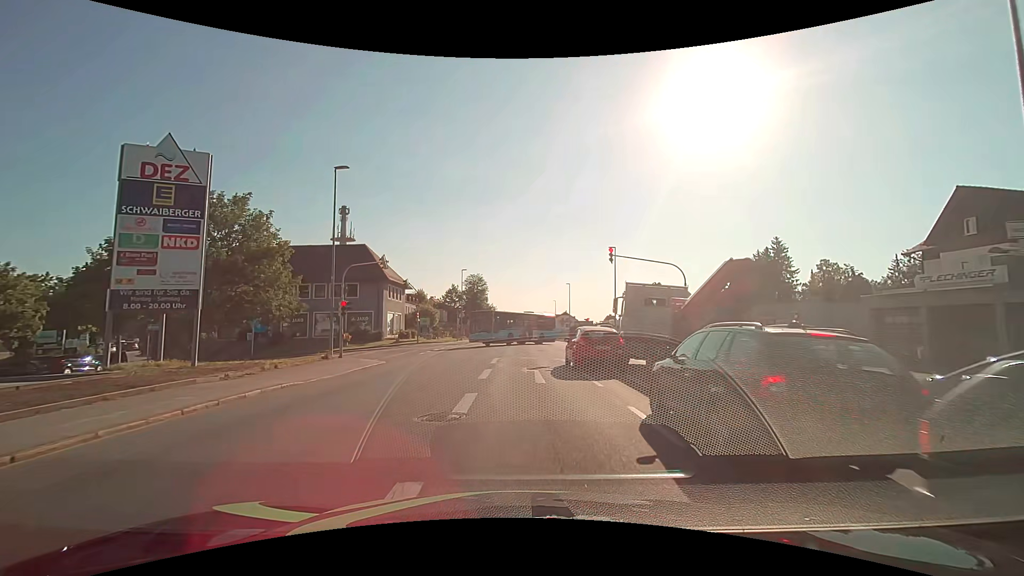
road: tertiary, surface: asphalt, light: Day
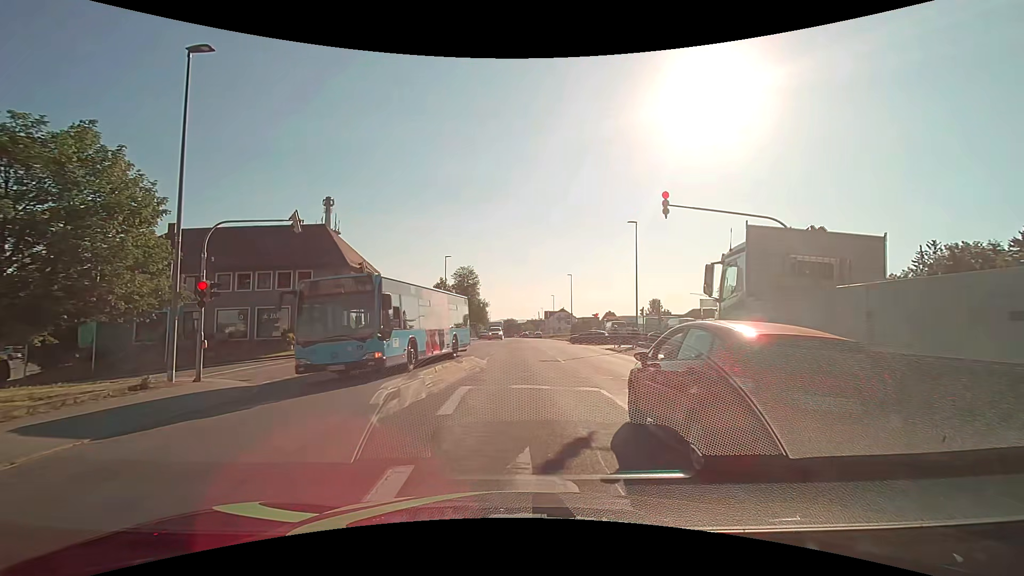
(0.0, +11.2) m; 0°
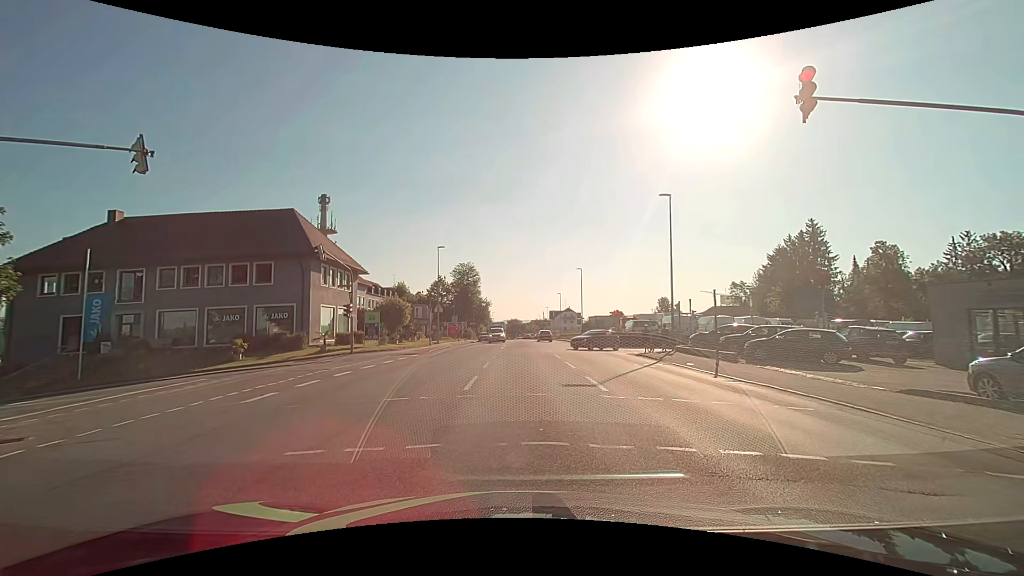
(-0.1, +7.7) m; 0°
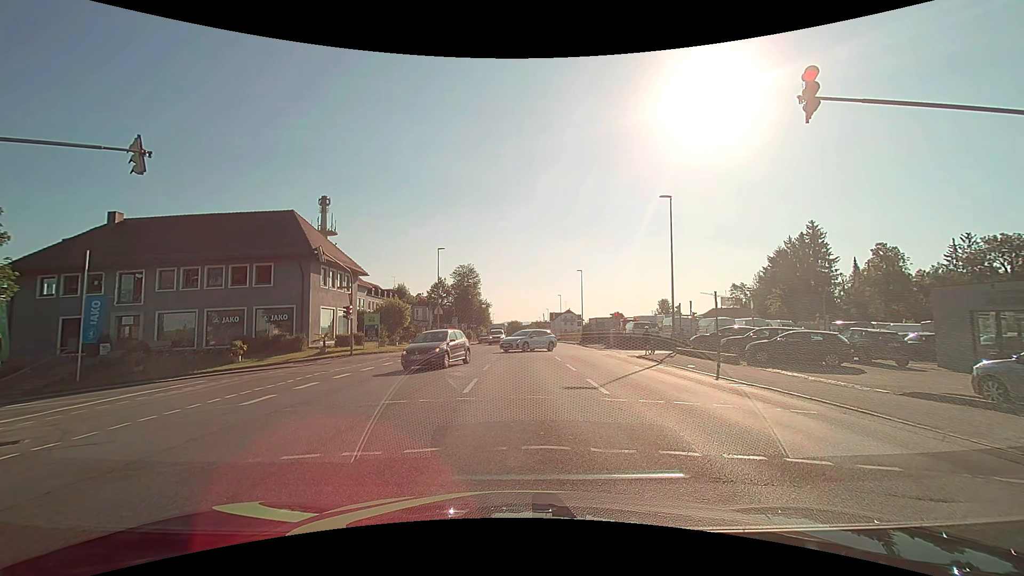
(0.0, +0.2) m; 0°
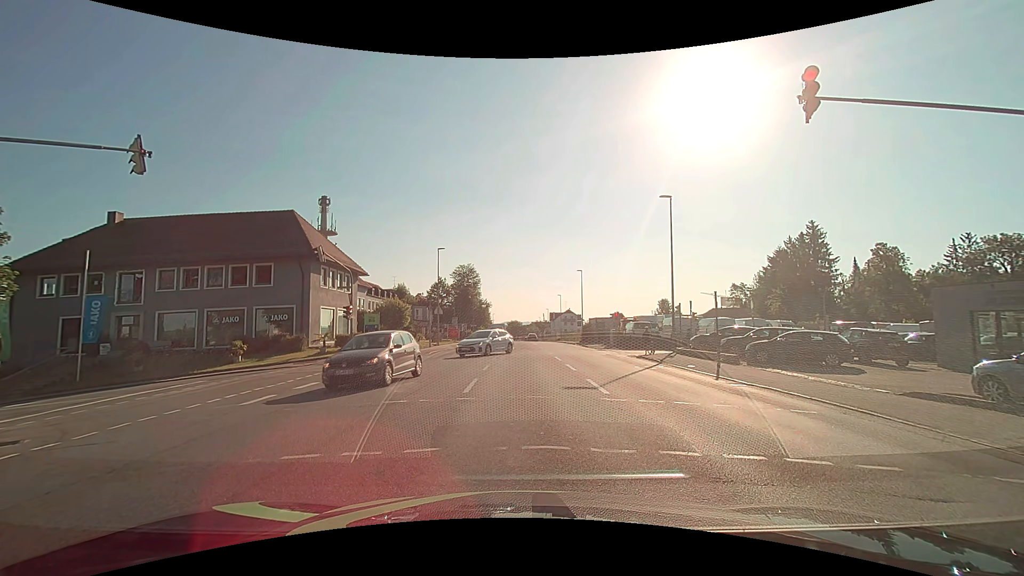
(0.0, 0.0) m; 0°
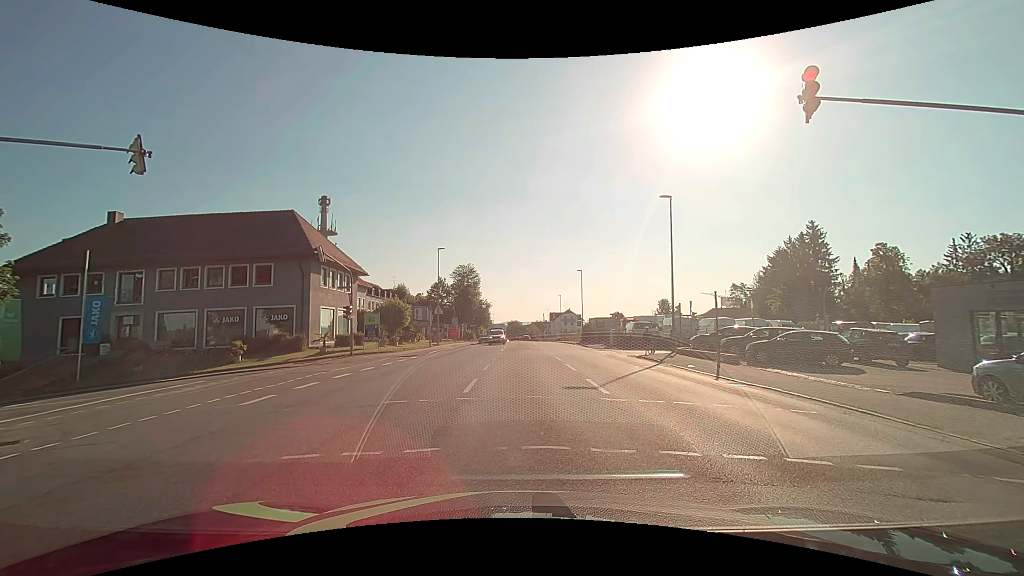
(0.0, 0.0) m; 0°
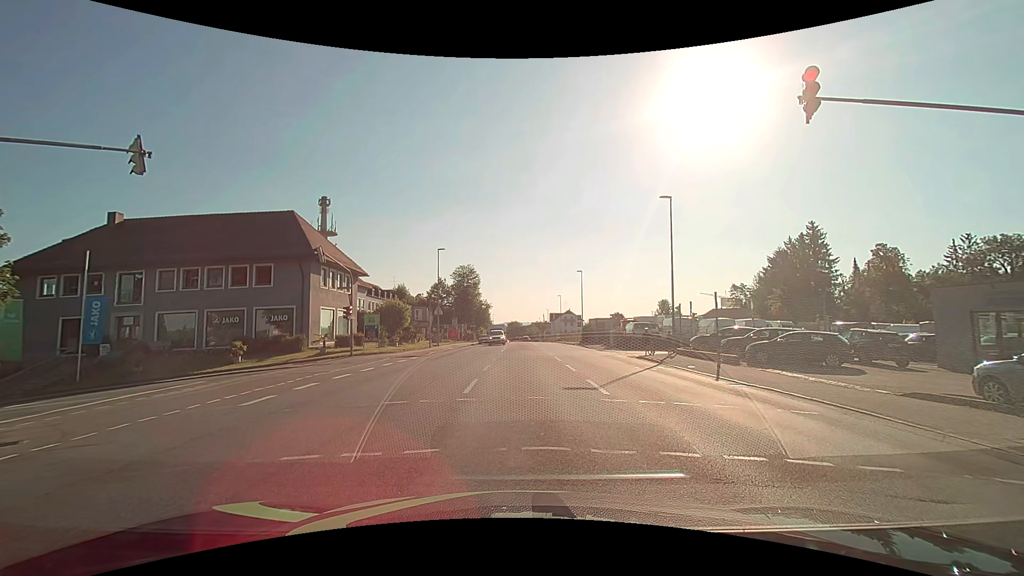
(0.0, 0.0) m; 0°
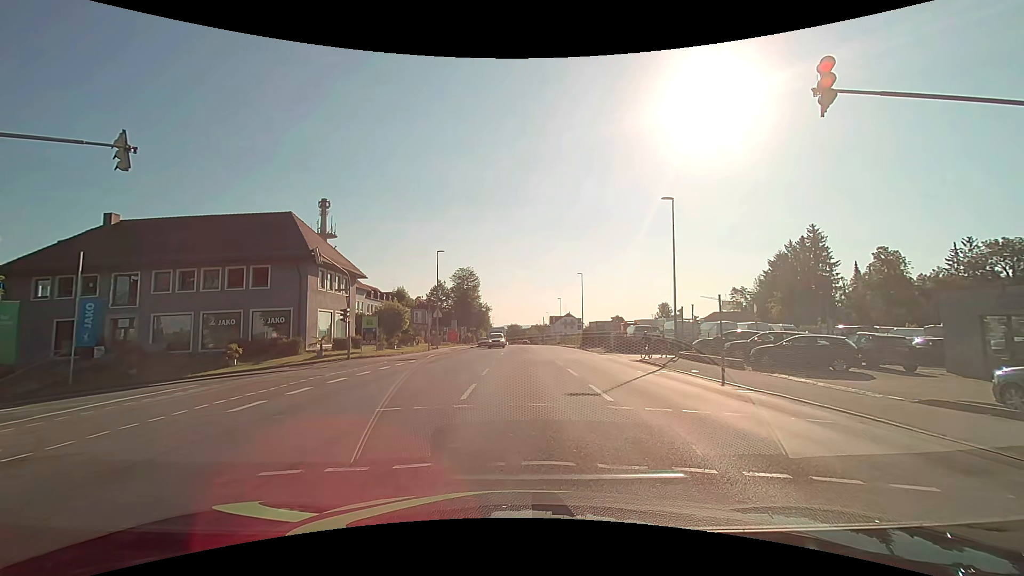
(0.0, +0.5) m; 0°
